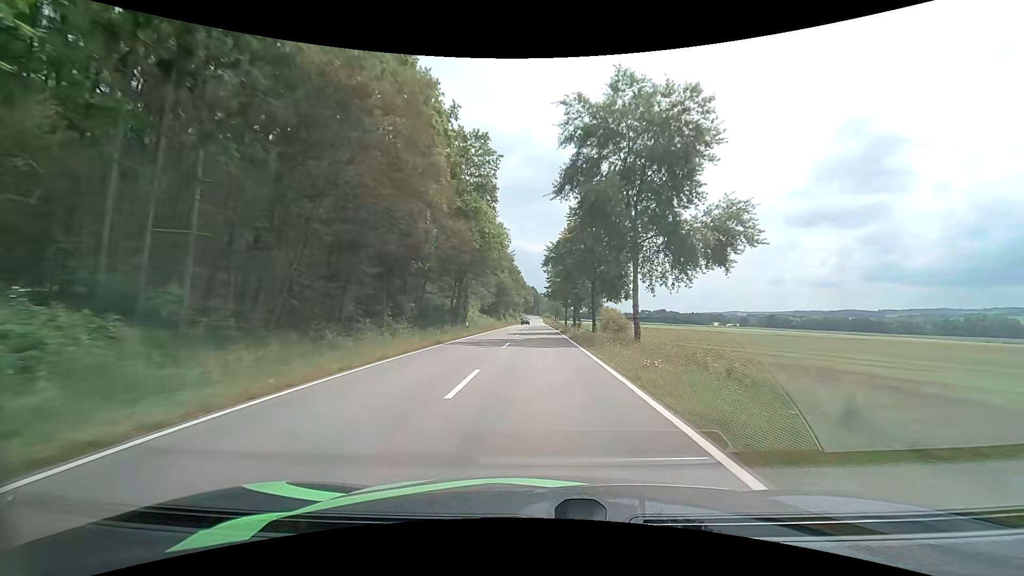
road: tertiary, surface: asphalt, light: Day
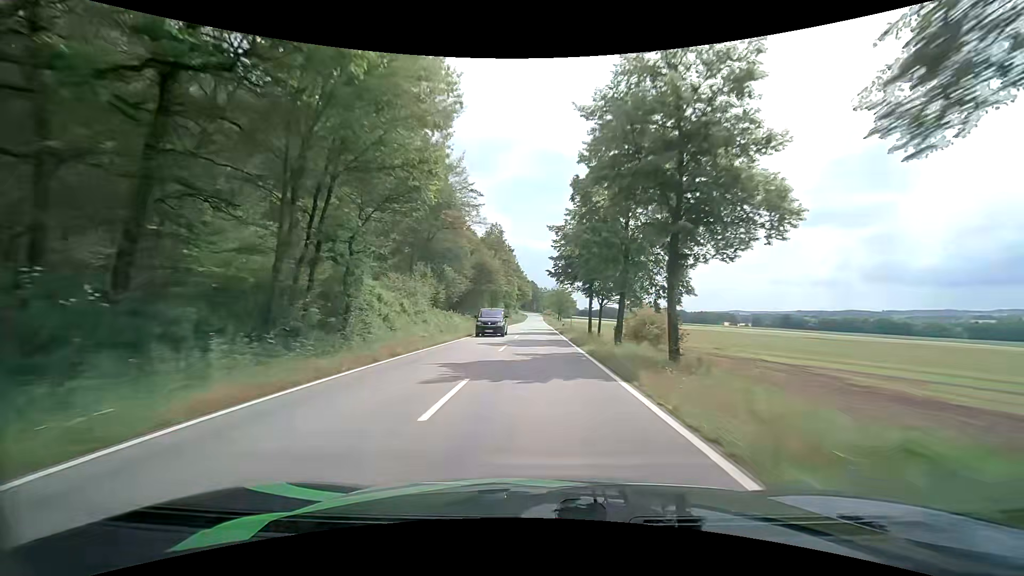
(0.0, +38.8) m; 0°
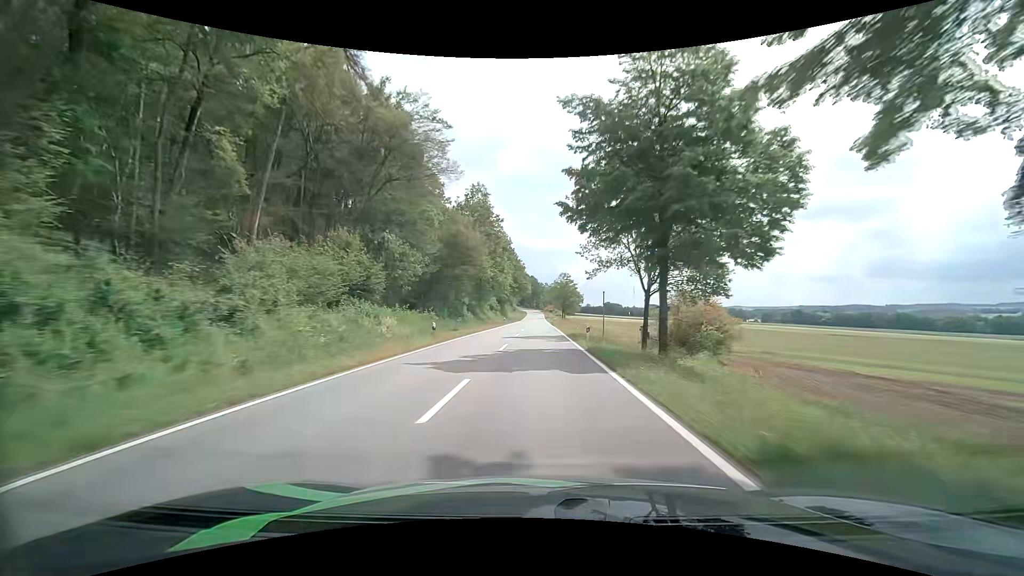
(+0.2, +25.0) m; +1°
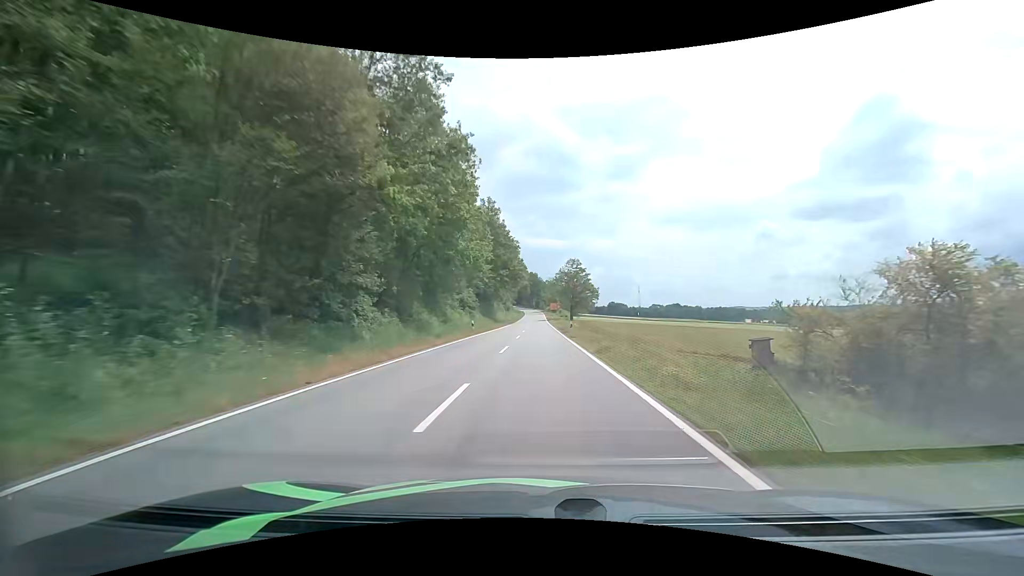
(-0.2, +37.8) m; 0°
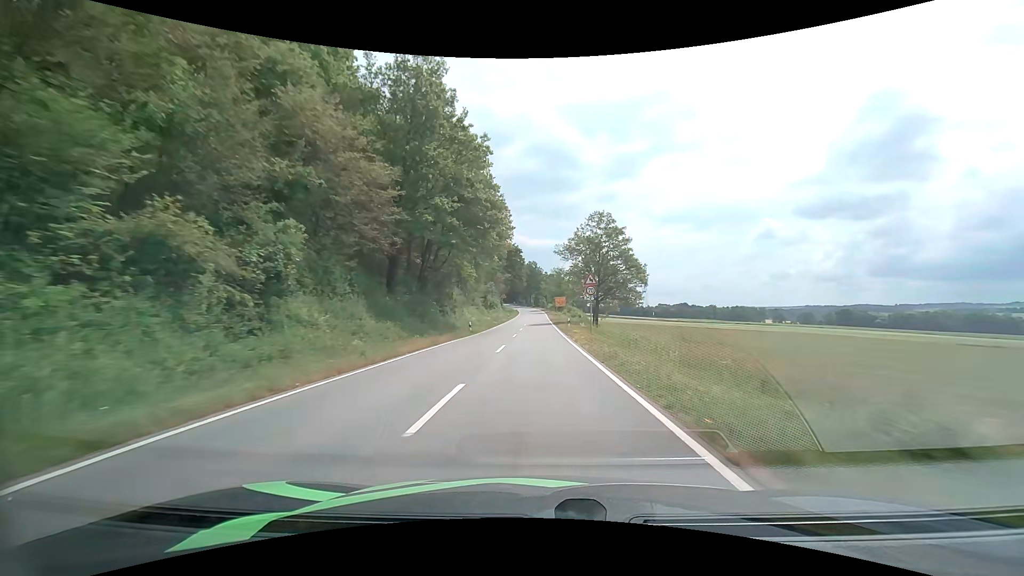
(+0.3, +50.2) m; 0°
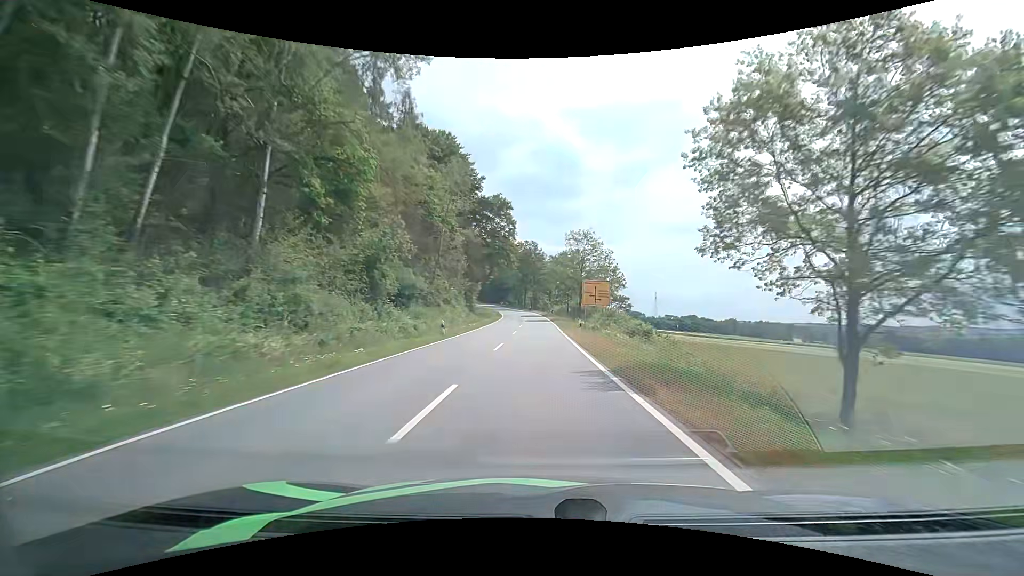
(-0.1, +62.2) m; 0°
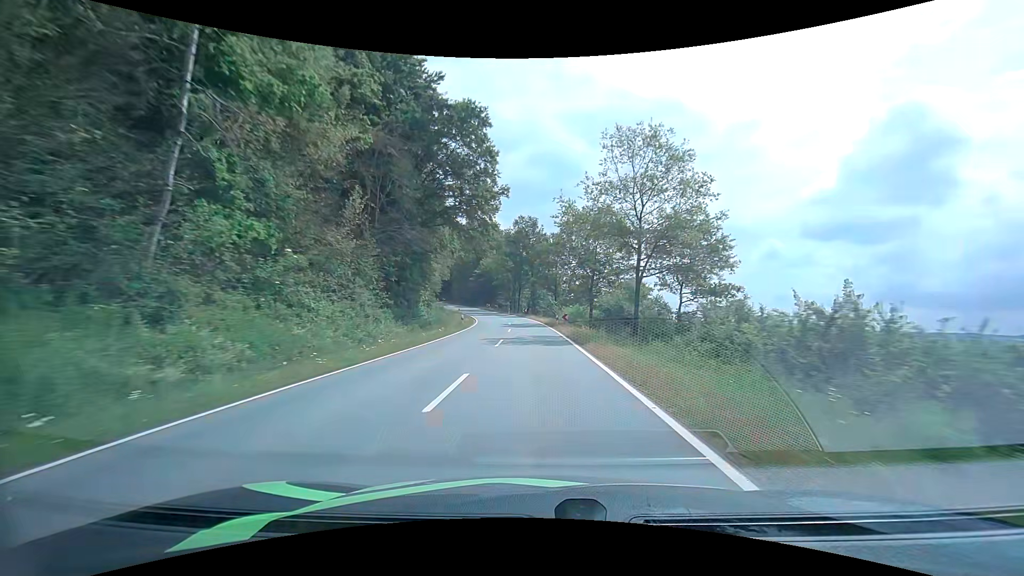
(+0.1, +36.1) m; 0°
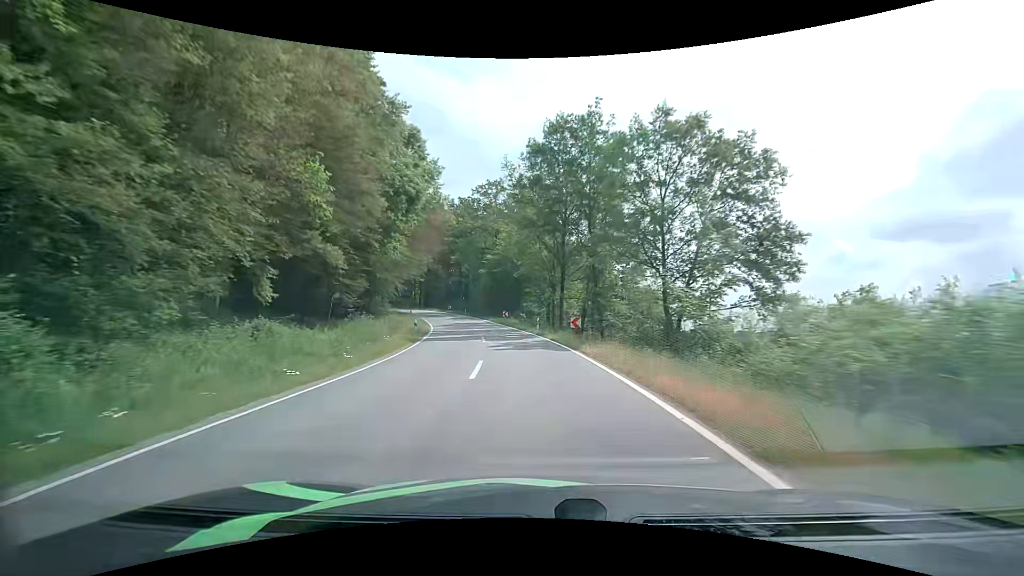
(-1.2, +46.3) m; -5°
(0, +10) (-1, +20) (-2, +30) (-4, +40) (-6, +50) (-9, +59) (-12, +69) (-15, +78) (-19, +87) (-24, +96) m
